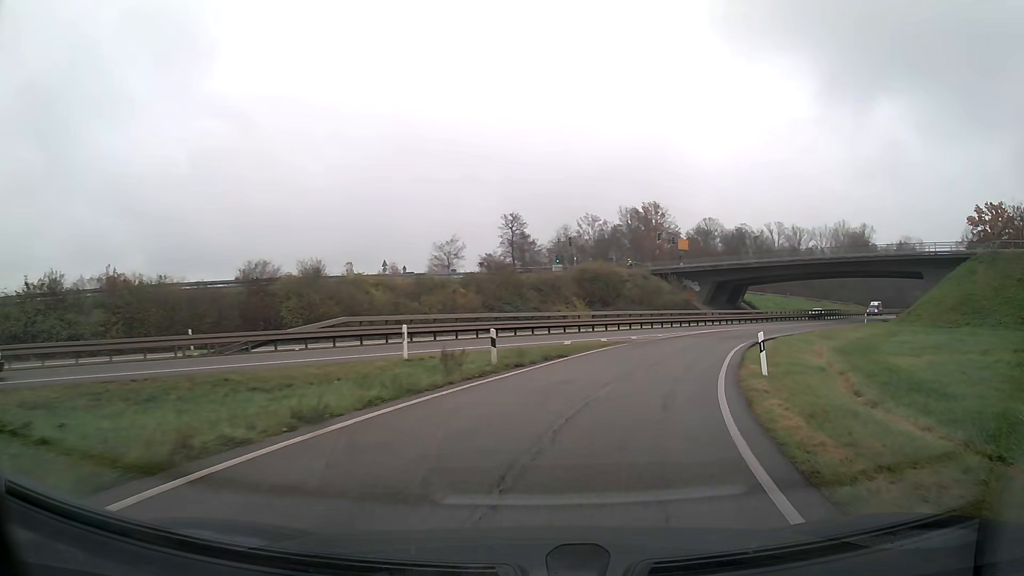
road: trunk_link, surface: asphalt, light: Day
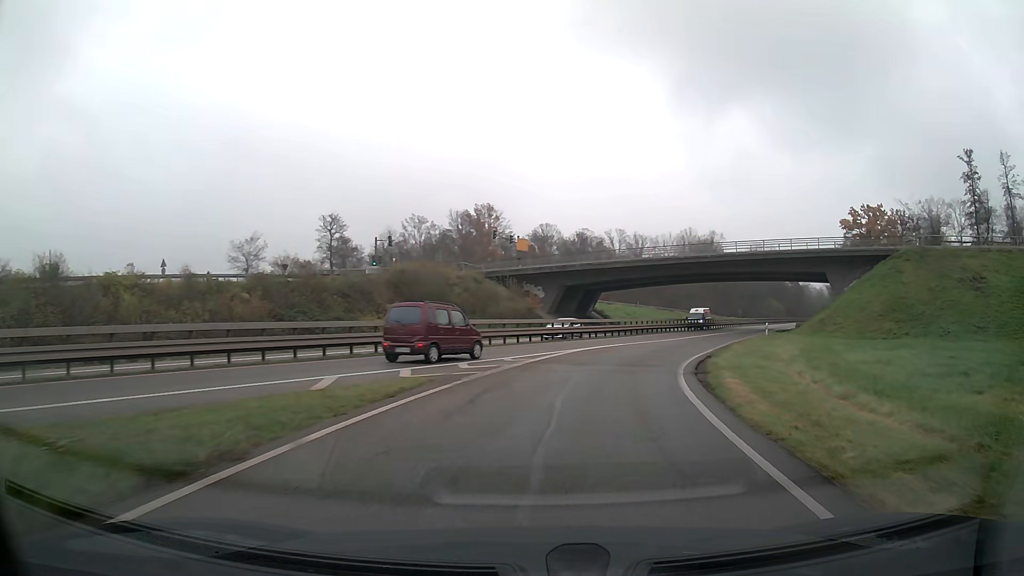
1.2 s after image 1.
(+1.8, +14.3) m; +14°
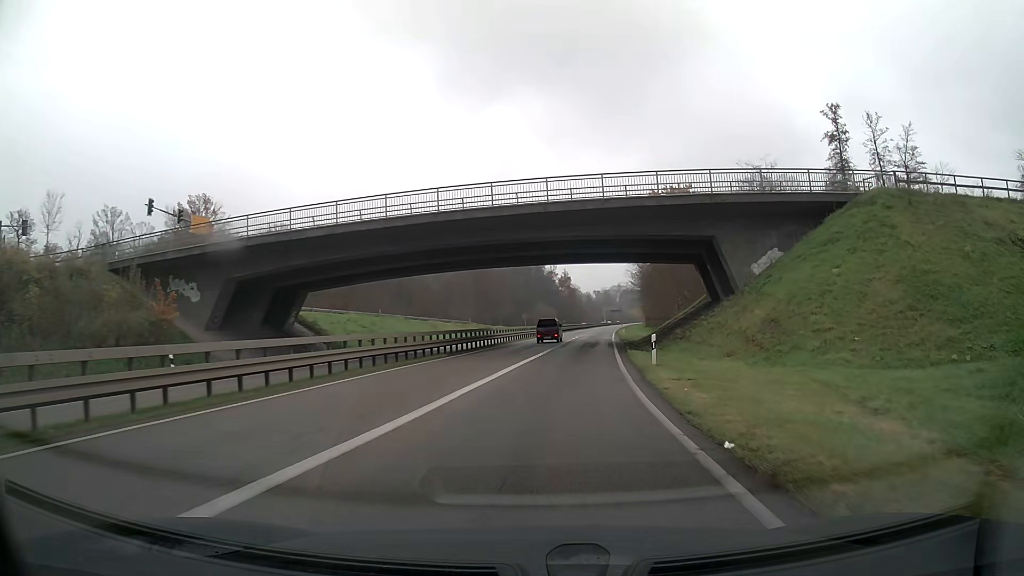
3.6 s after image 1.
(+5.6, +29.8) m; +19°
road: trunk
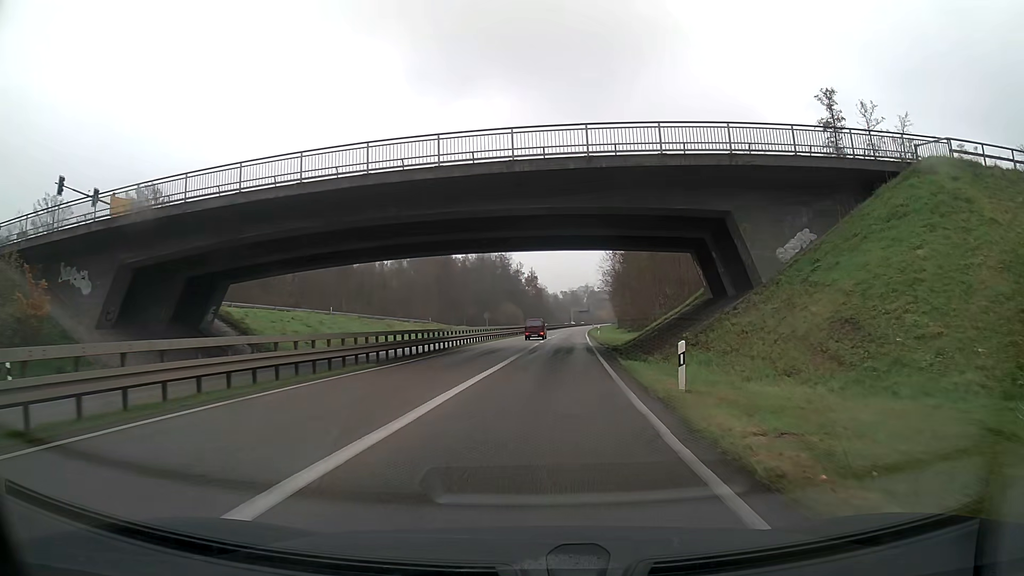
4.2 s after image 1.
(+0.2, +8.1) m; +3°
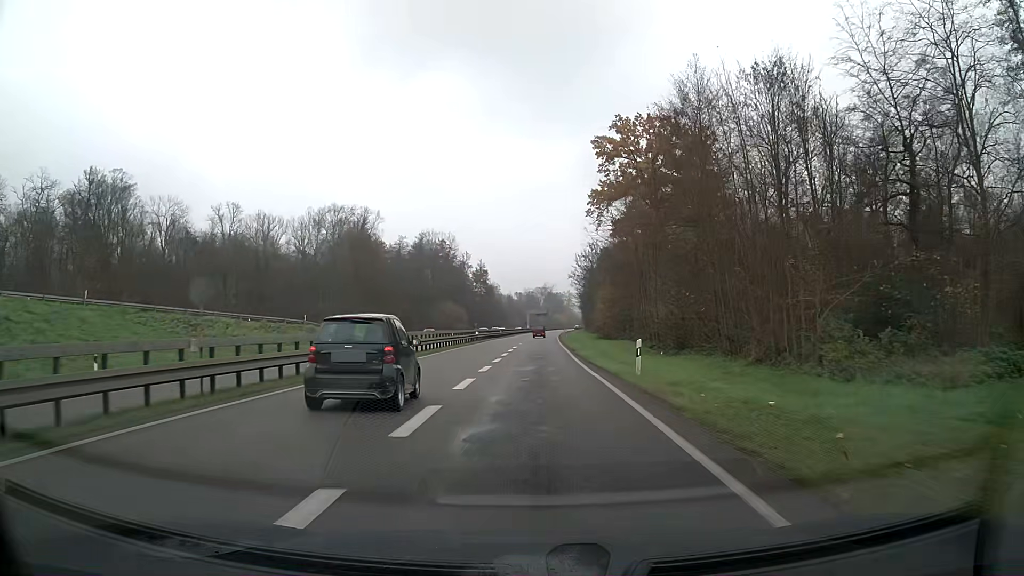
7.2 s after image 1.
(+1.6, +45.1) m; +3°
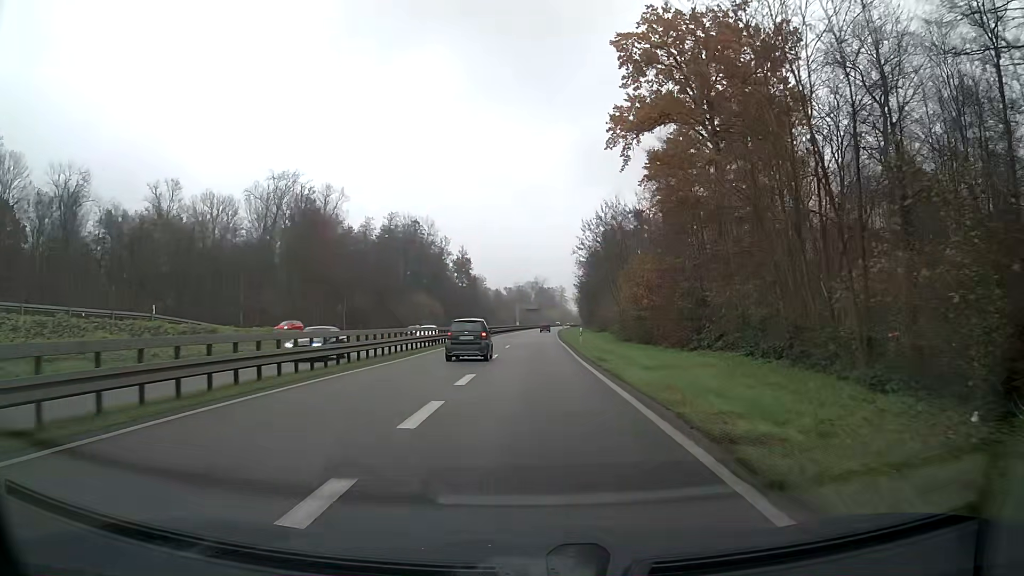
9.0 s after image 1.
(+0.1, +30.0) m; +1°
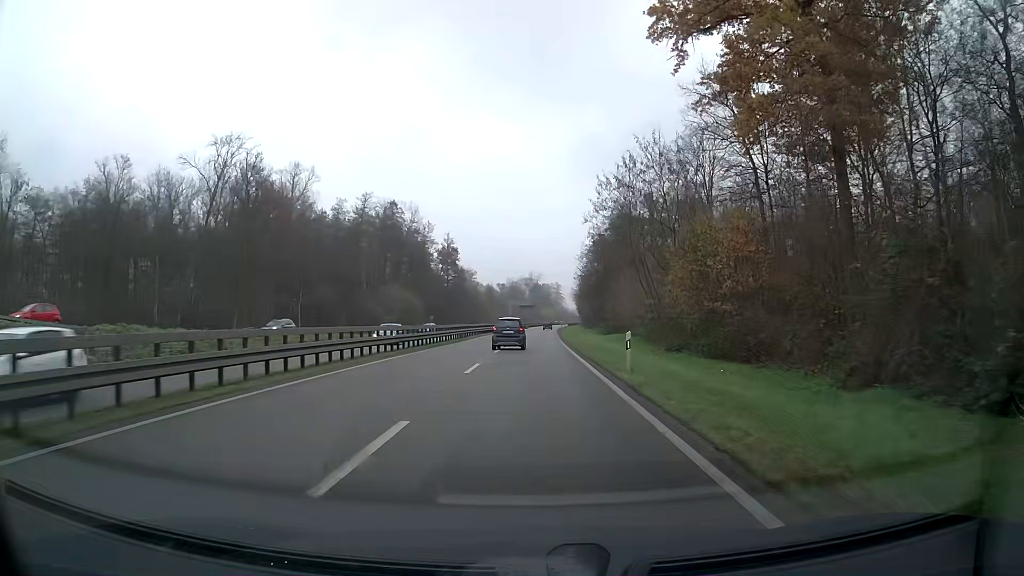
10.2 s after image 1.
(+0.1, +21.0) m; +1°
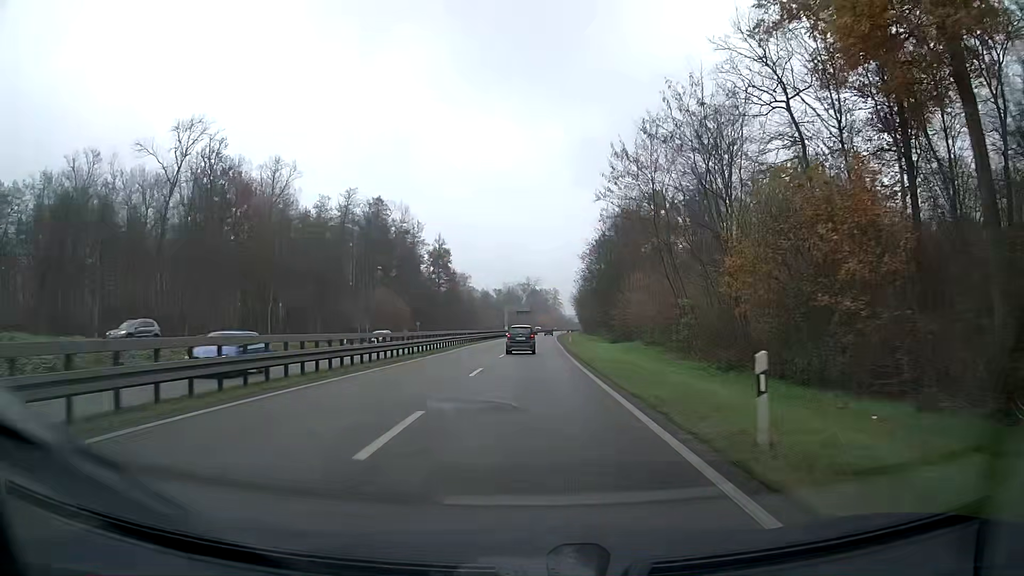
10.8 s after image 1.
(0.0, +10.8) m; 0°
